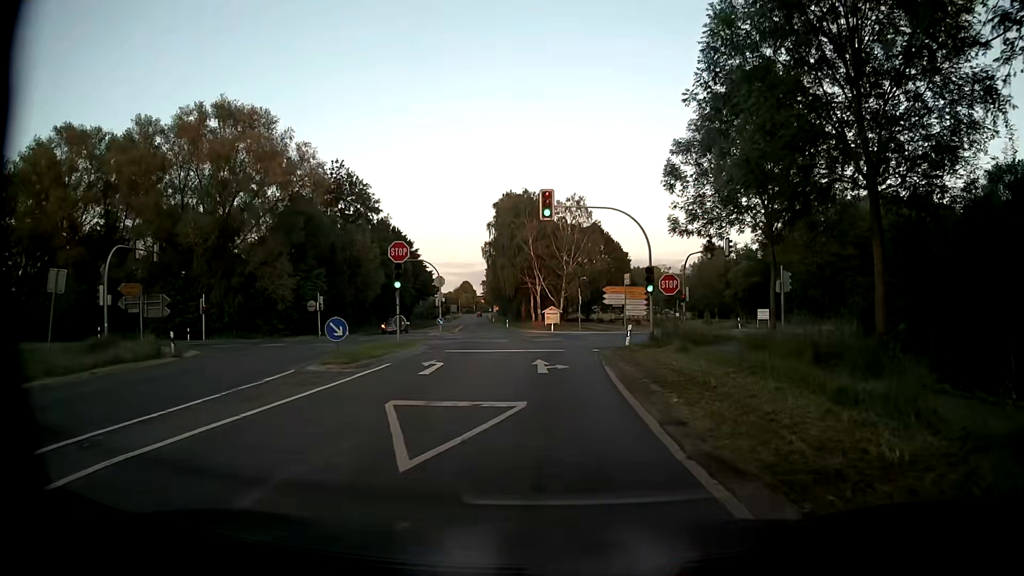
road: secondary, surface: asphalt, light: Day
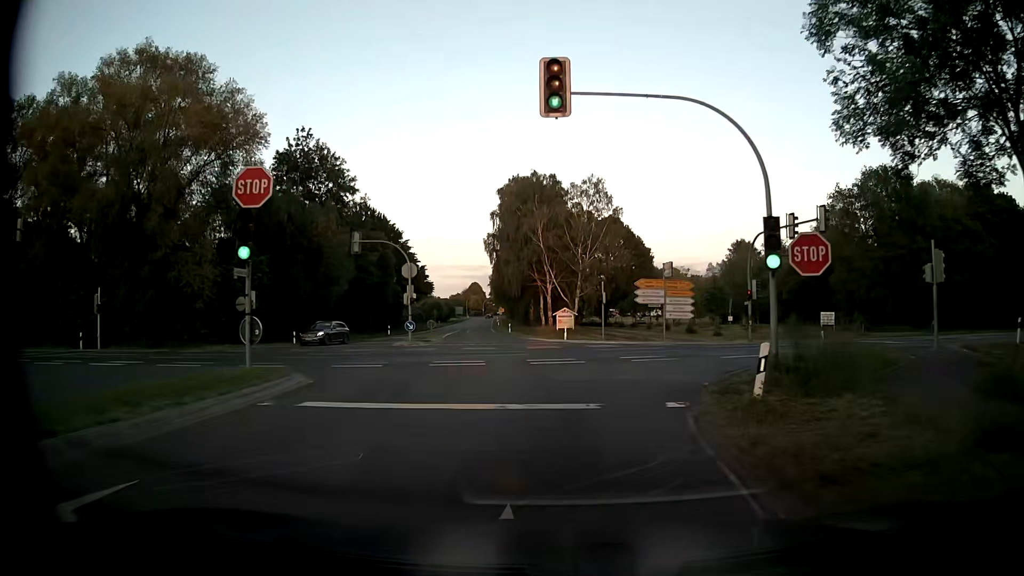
(-0.3, +16.3) m; -2°
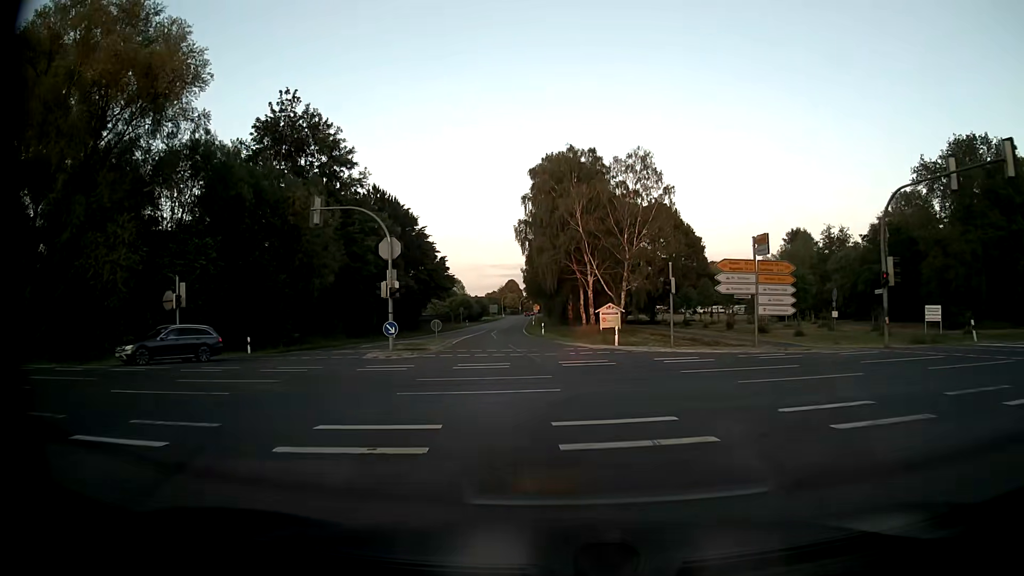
(-0.2, +13.2) m; -3°
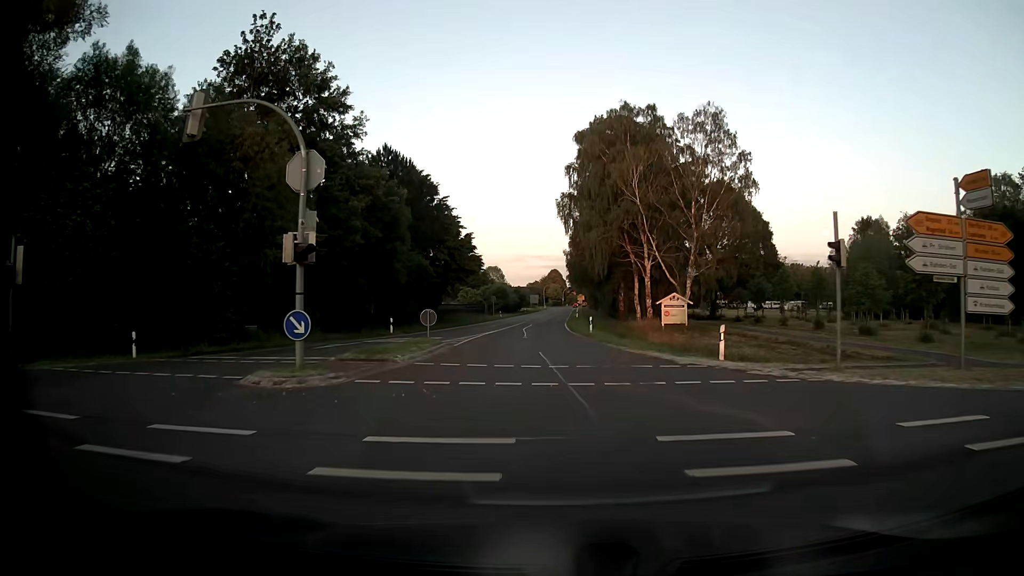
(-0.4, +14.2) m; -3°
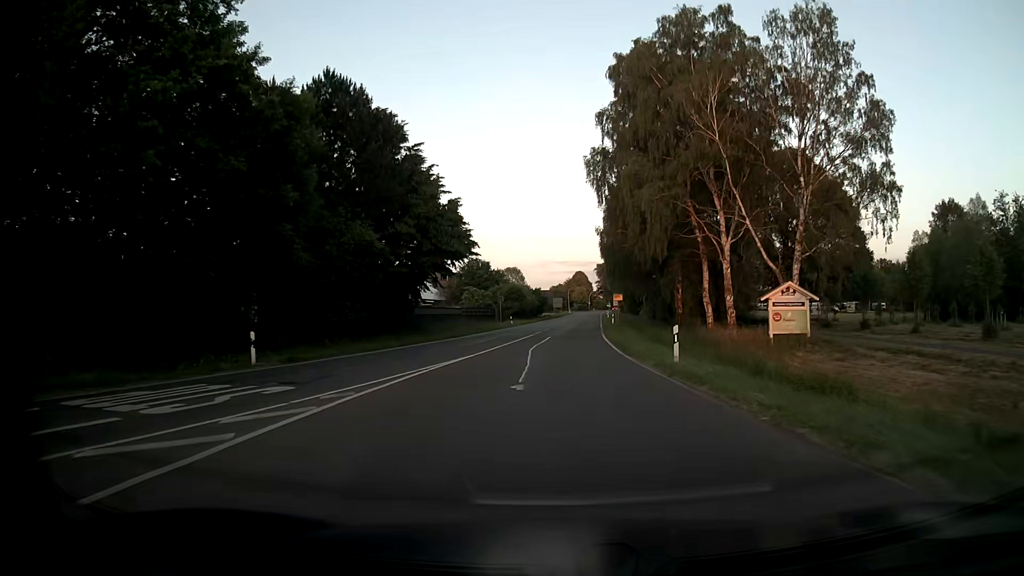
(-0.5, +22.5) m; -2°
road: tertiary
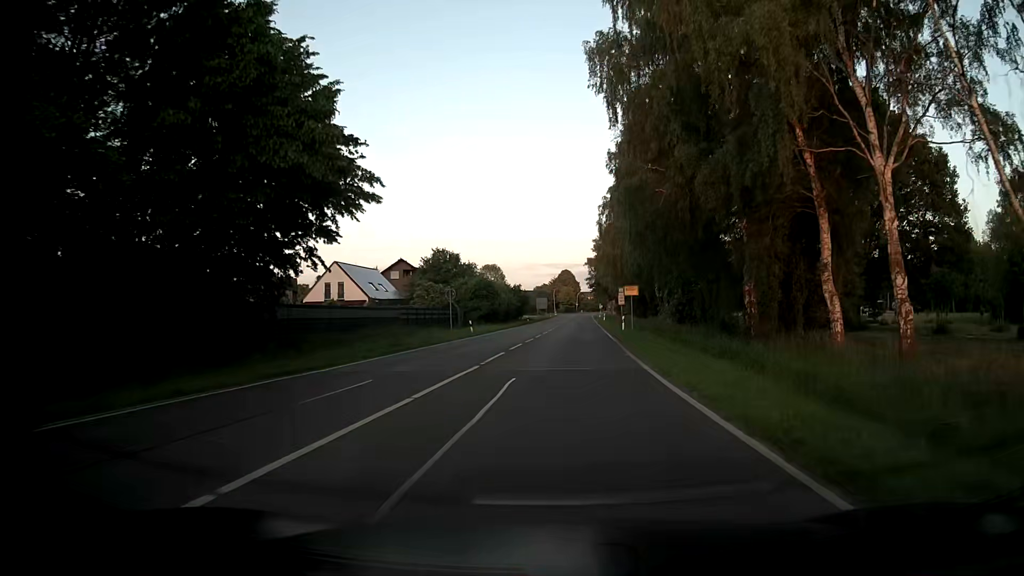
(0.0, +23.1) m; +1°
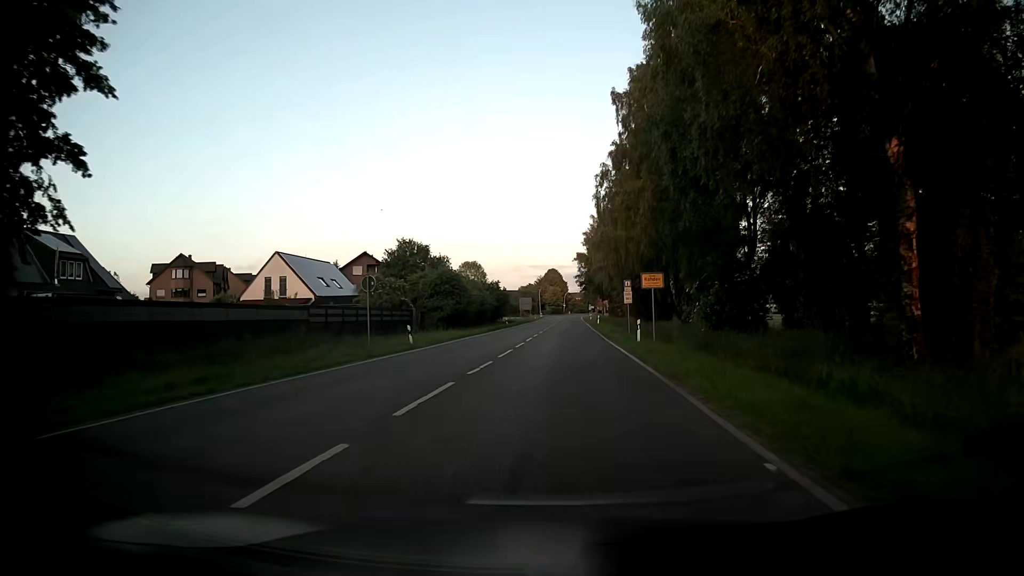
(+0.2, +15.6) m; +1°
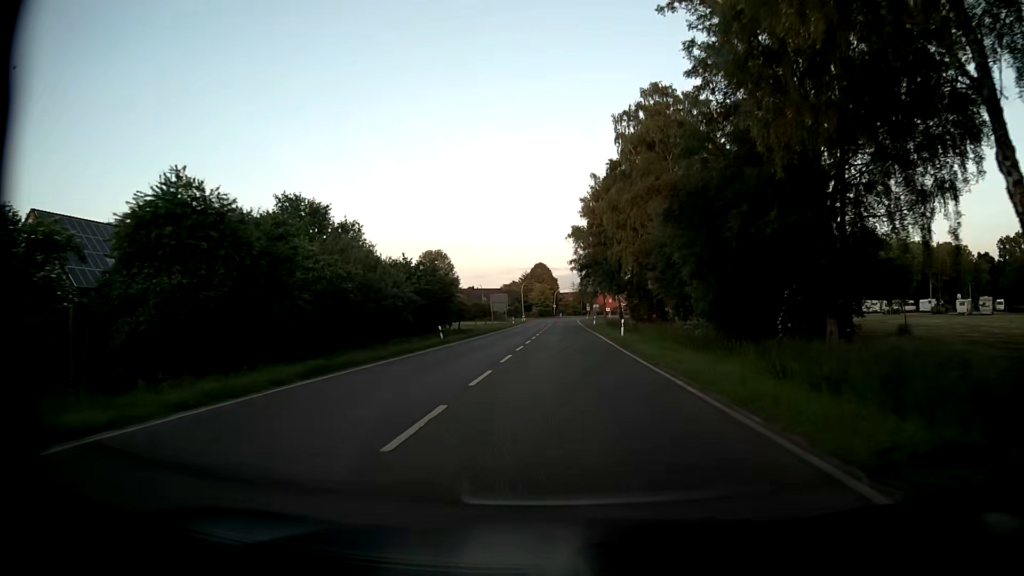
(+0.2, +39.2) m; +1°
(0, +10) (0, +20) (0, +30) (0, +40) (0, +50) (+1, +60) (+1, +70) (+1, +80) (+1, +90) (+1, +100) m
